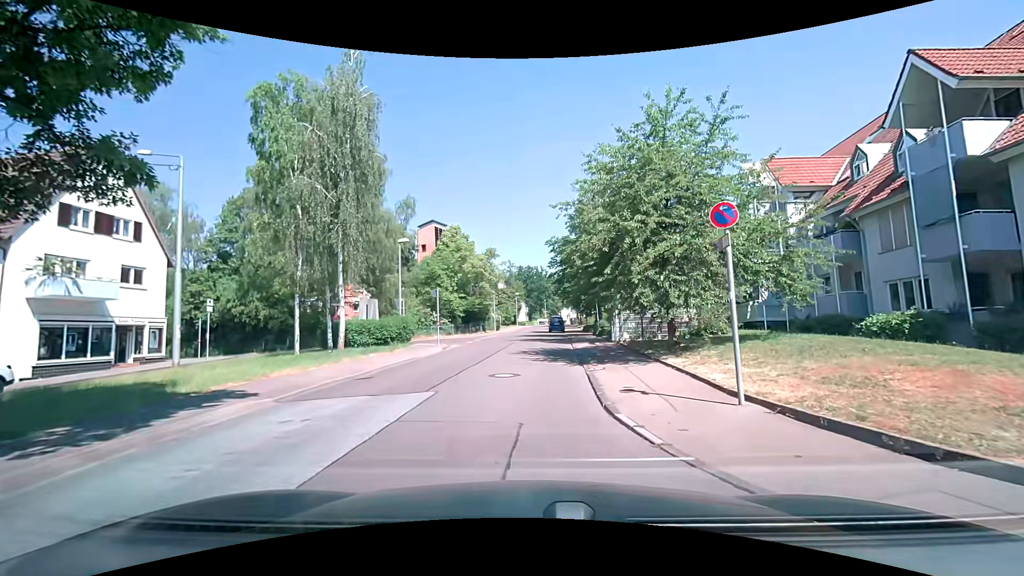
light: Day
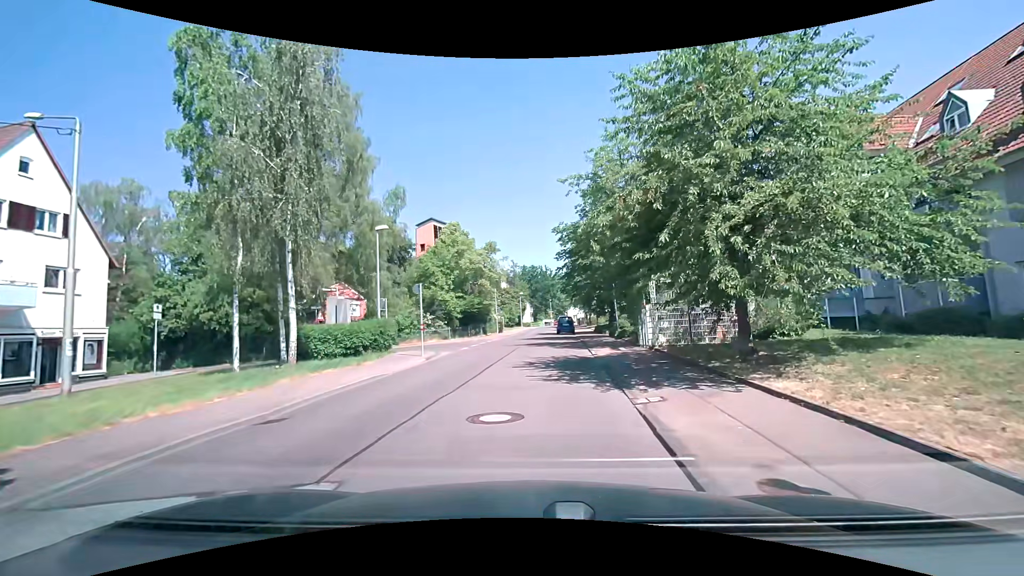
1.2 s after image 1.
(-0.1, +5.2) m; -2°
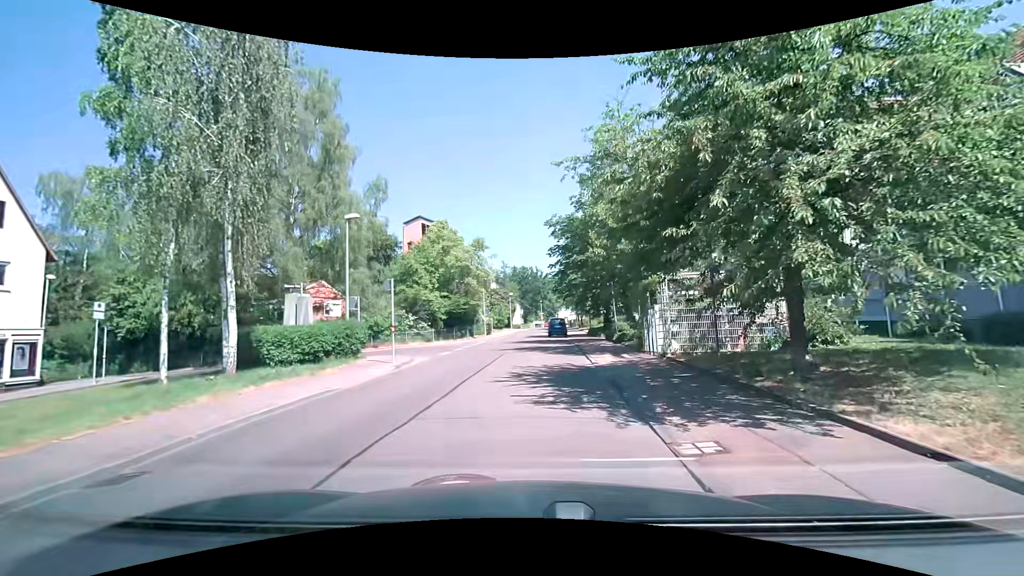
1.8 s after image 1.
(0.0, +2.8) m; +1°
